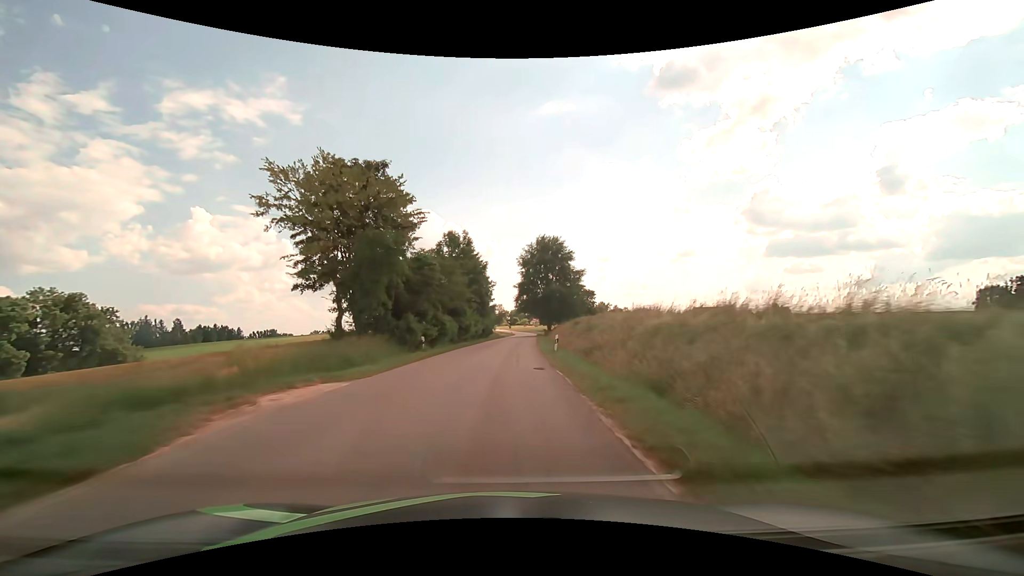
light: Day
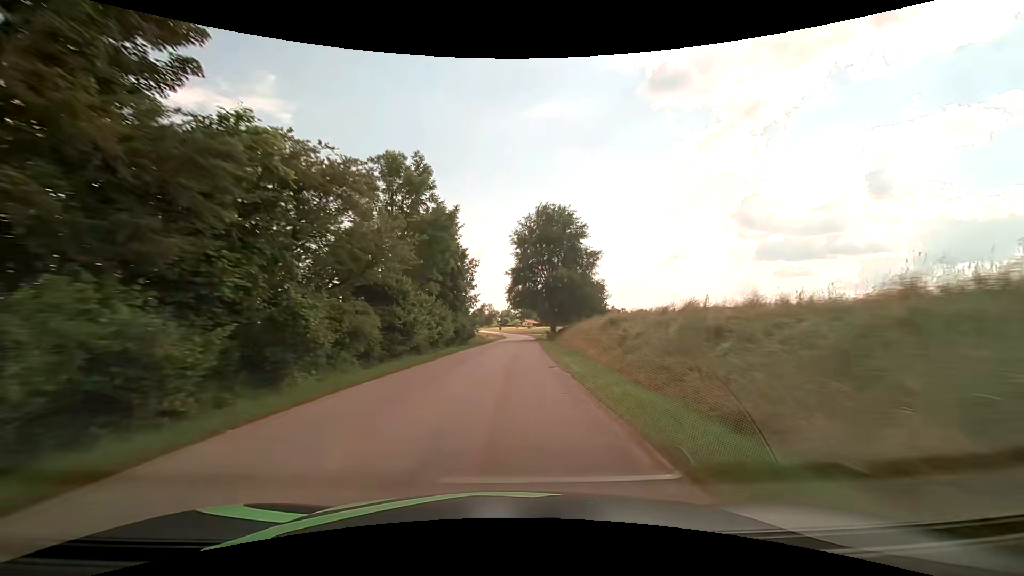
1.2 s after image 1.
(+0.2, +24.3) m; +1°
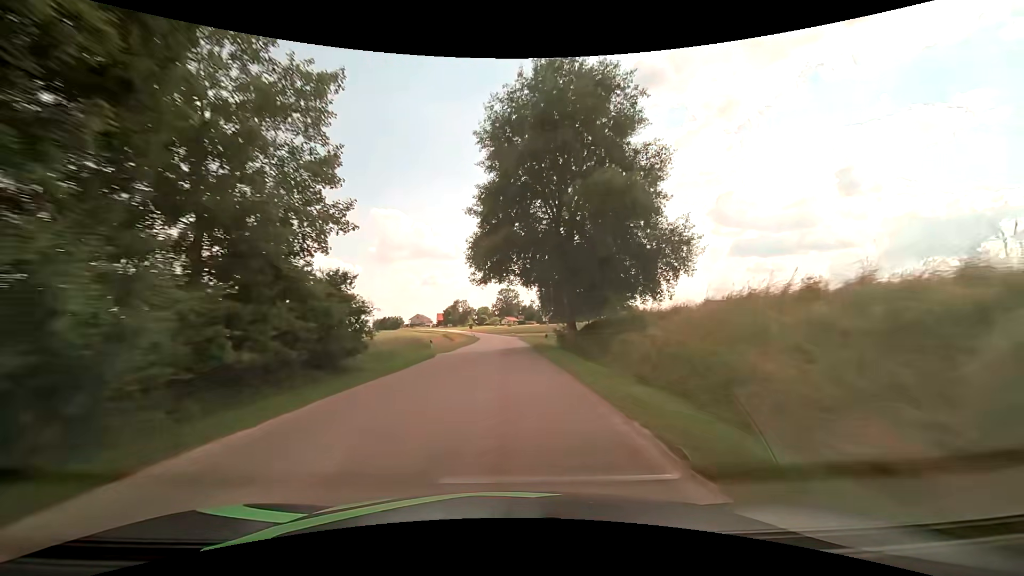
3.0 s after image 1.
(+0.9, +36.2) m; +3°
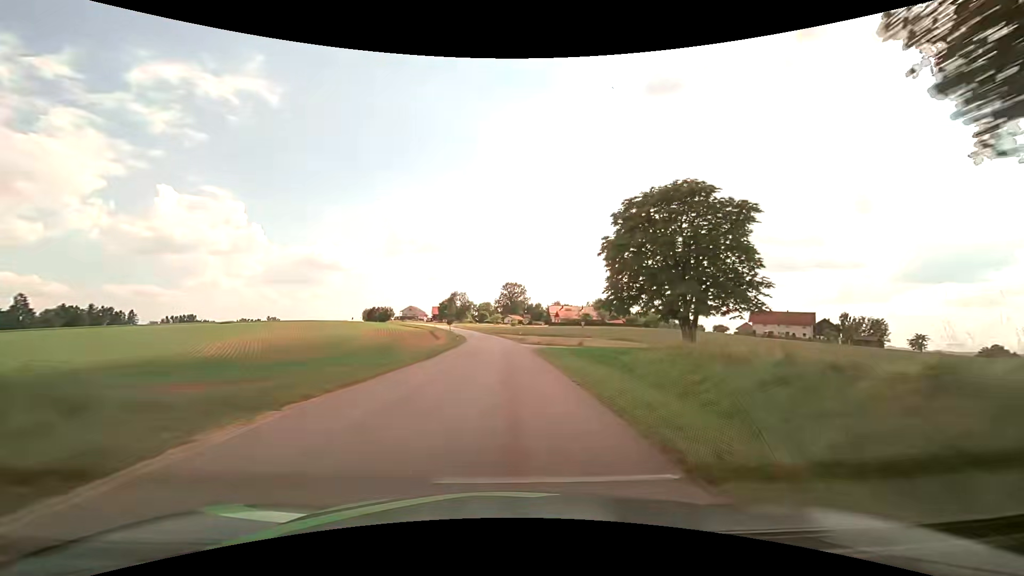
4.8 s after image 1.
(-0.3, +34.5) m; 0°
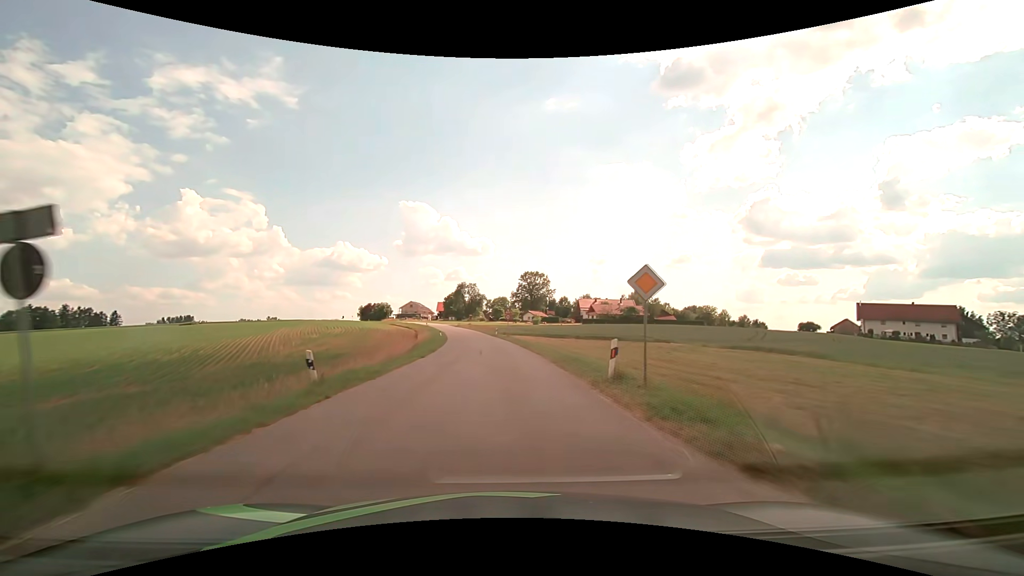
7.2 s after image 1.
(-0.7, +44.4) m; -2°
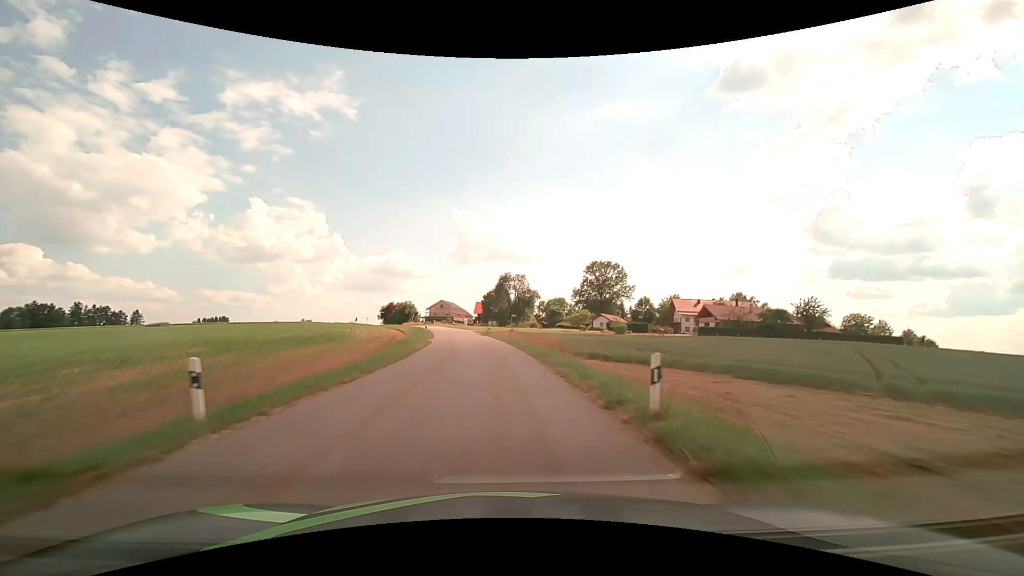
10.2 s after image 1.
(-2.7, +54.1) m; -6°
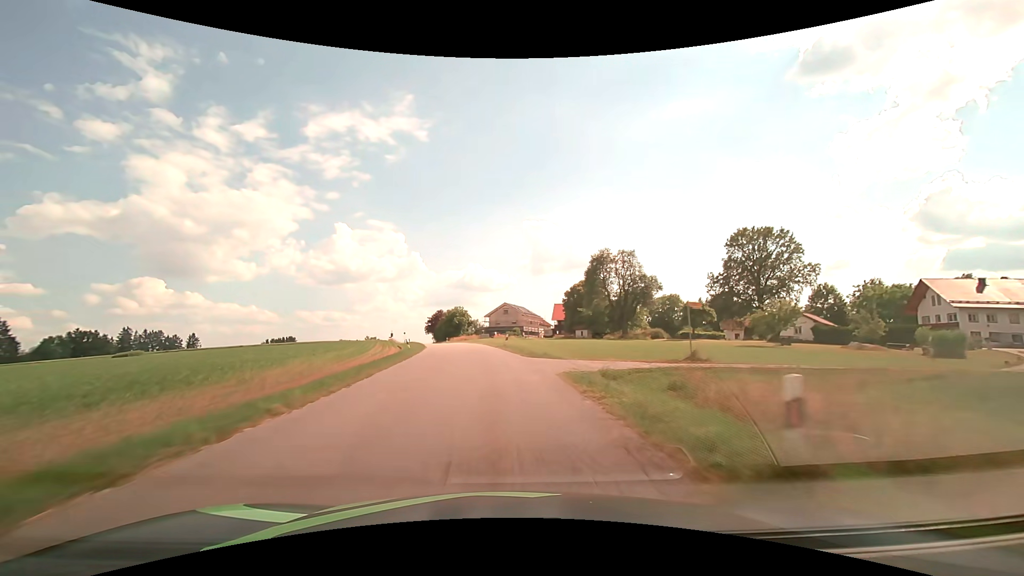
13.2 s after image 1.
(-3.9, +53.0) m; -9°
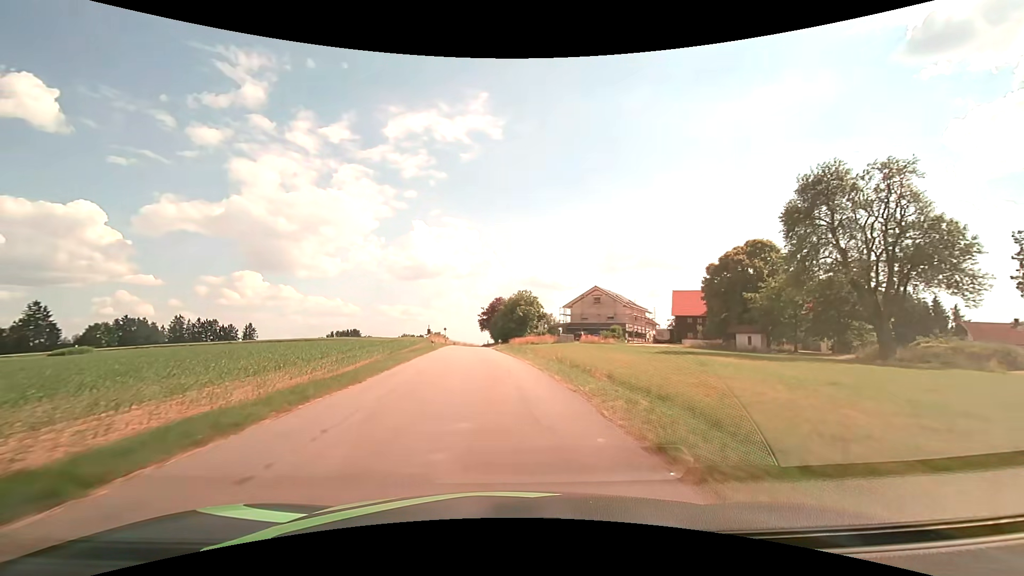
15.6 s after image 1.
(-3.1, +42.2) m; -8°
(0, +10) (-1, +20) (-2, +30) (-2, +40) (-3, +50) (-4, +60) (-5, +70) (-6, +80) (-7, +90) (-8, +100) m
